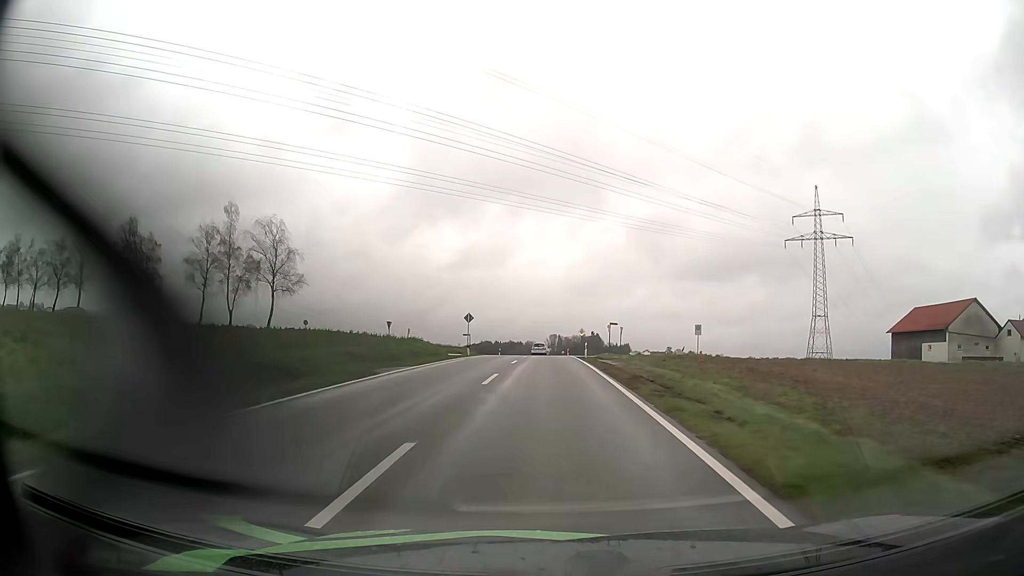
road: tertiary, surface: asphalt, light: Day
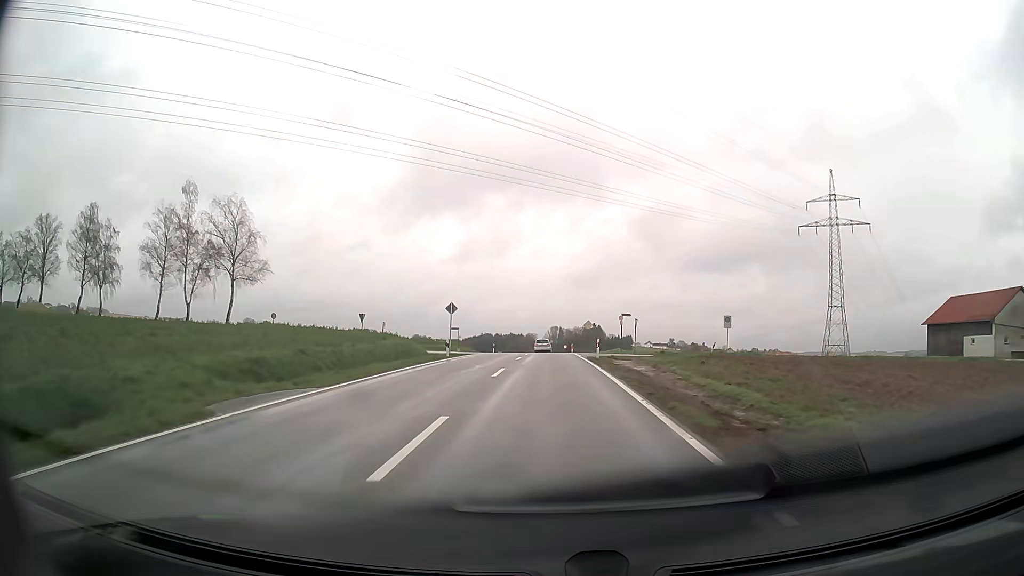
(0.0, +10.1) m; 0°
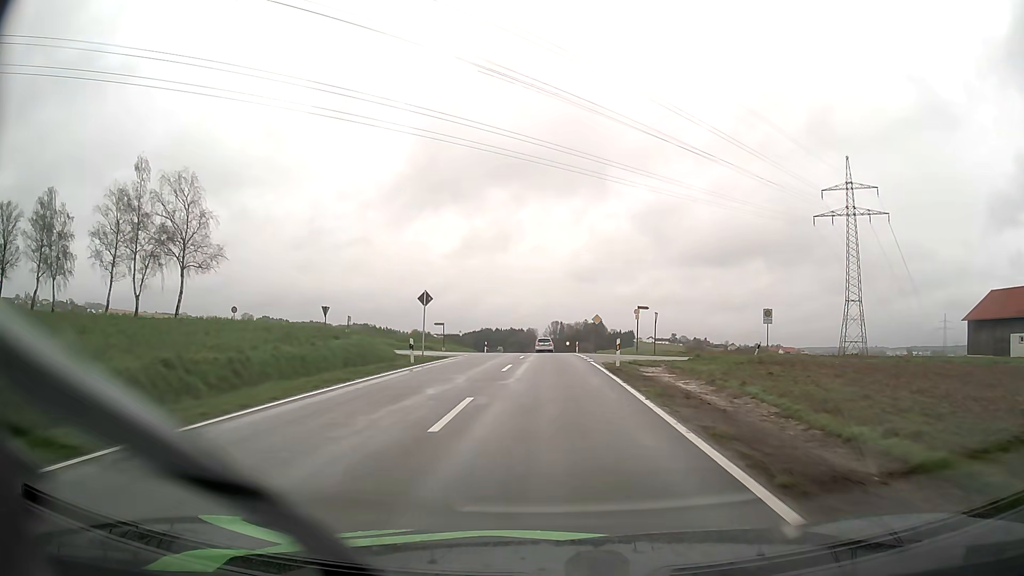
(0.0, +9.8) m; 0°
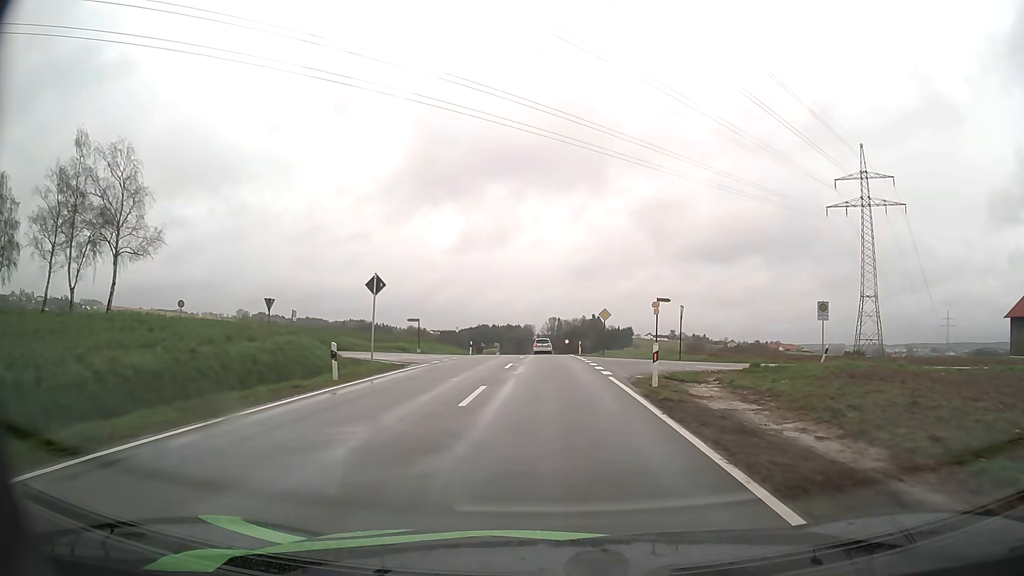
(0.0, +9.6) m; 0°
